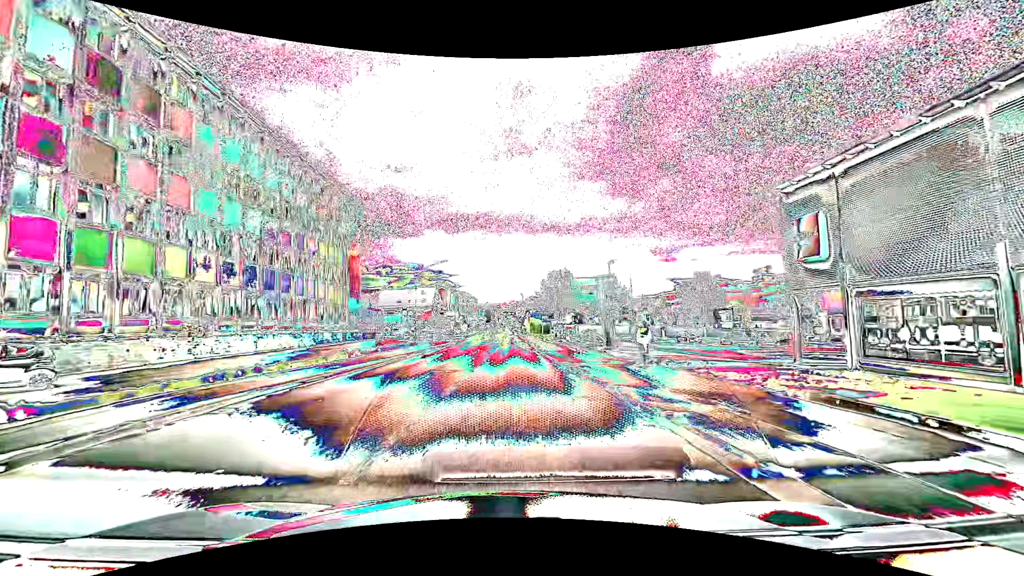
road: tertiary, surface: asphalt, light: Day
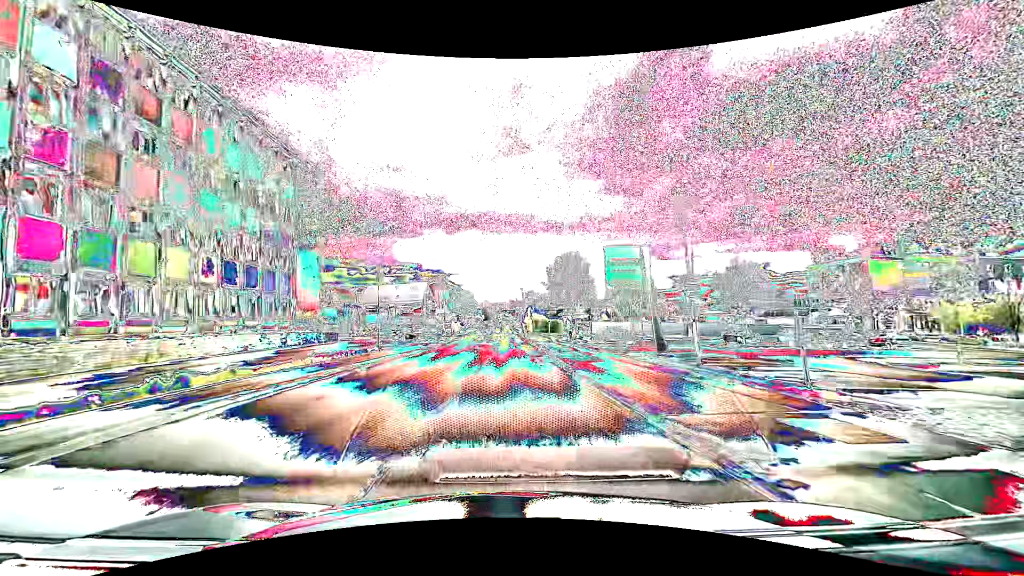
(-0.1, +14.5) m; 0°
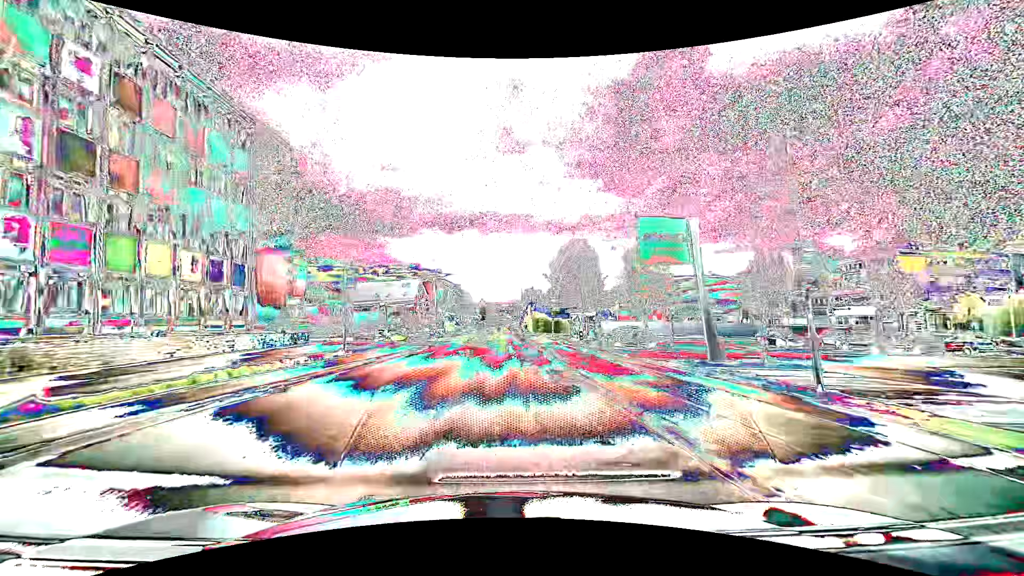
(0.0, +7.3) m; 0°
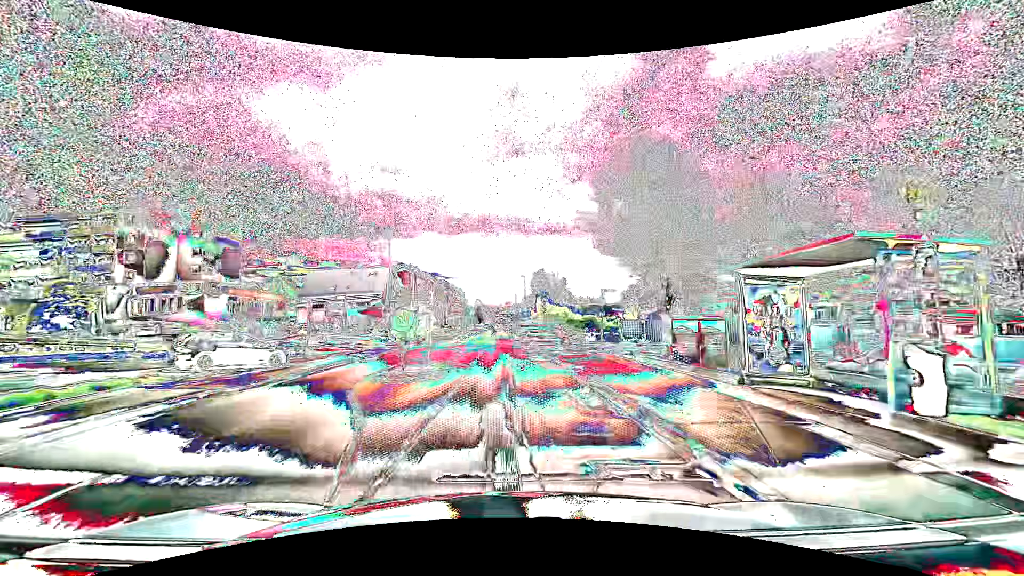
(+0.3, +29.8) m; 0°
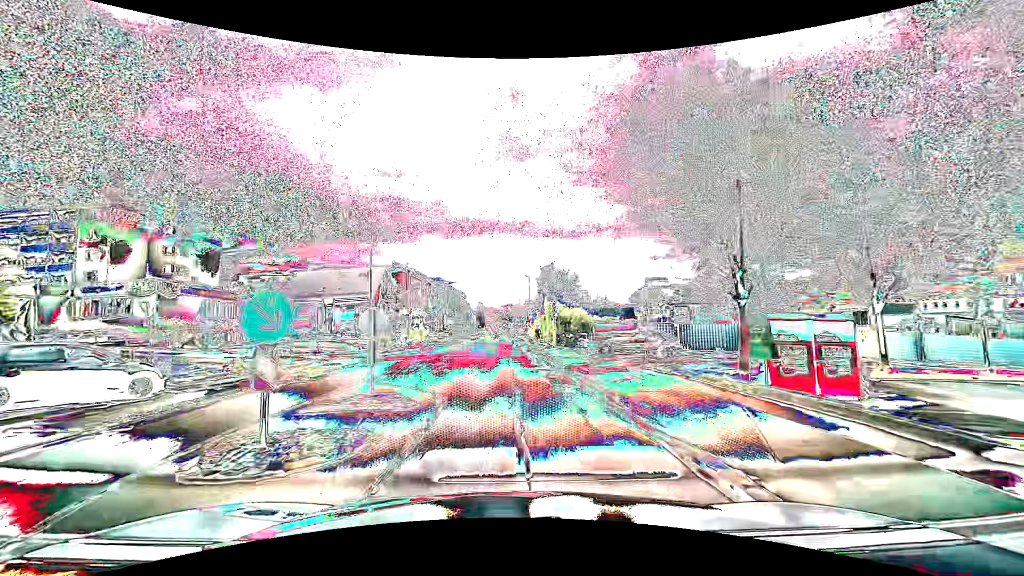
(0.0, +7.5) m; 0°
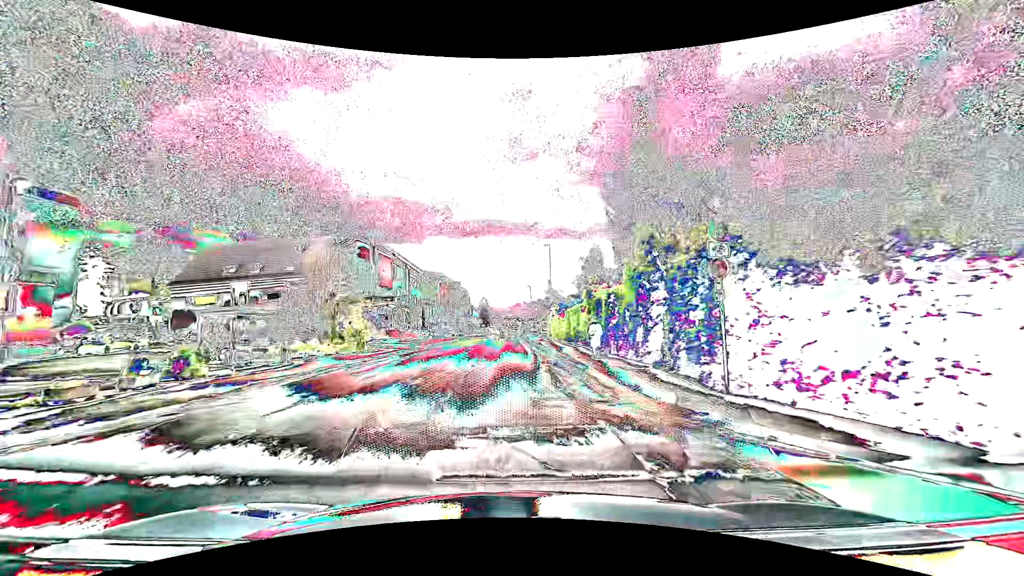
(-0.2, +30.0) m; -1°
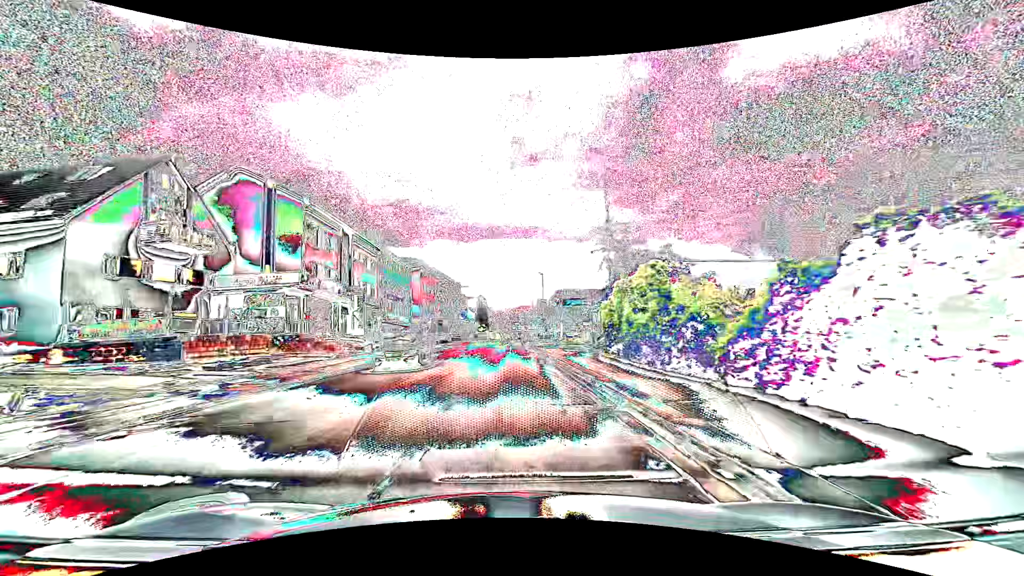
(-0.1, +30.1) m; 0°
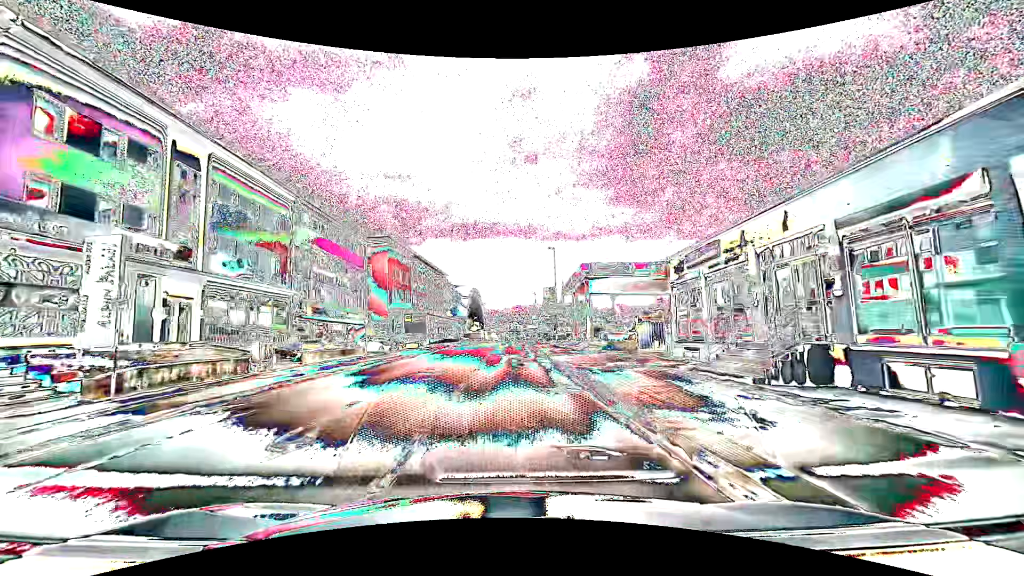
(+0.1, +22.7) m; 0°
